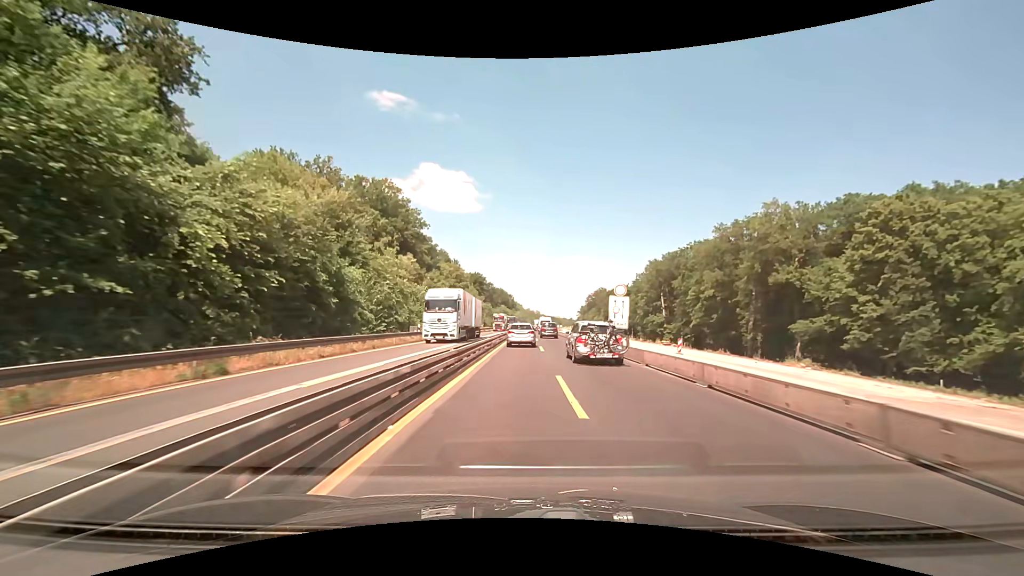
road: motorway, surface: concrete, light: Day
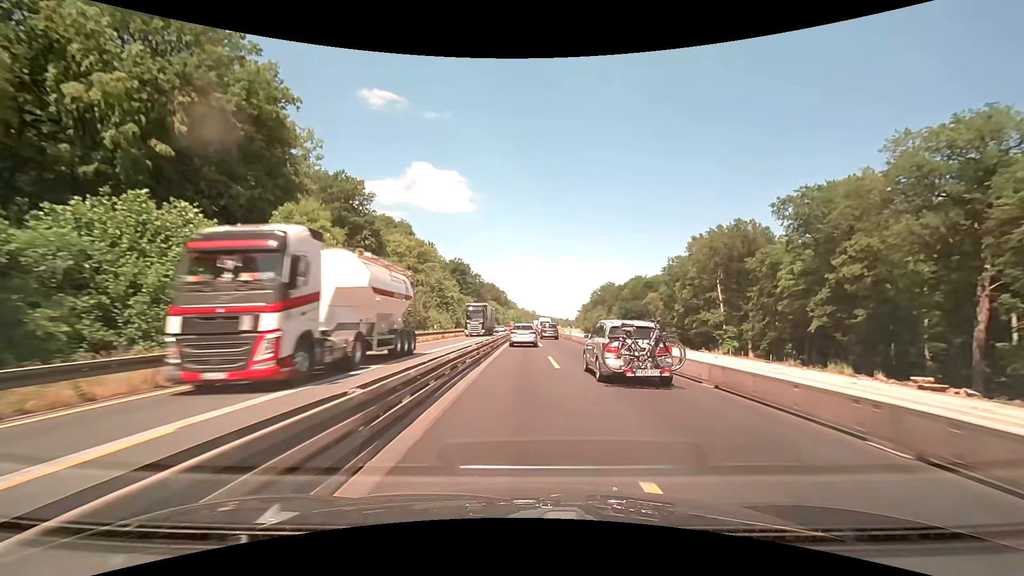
(+0.3, +45.7) m; +1°
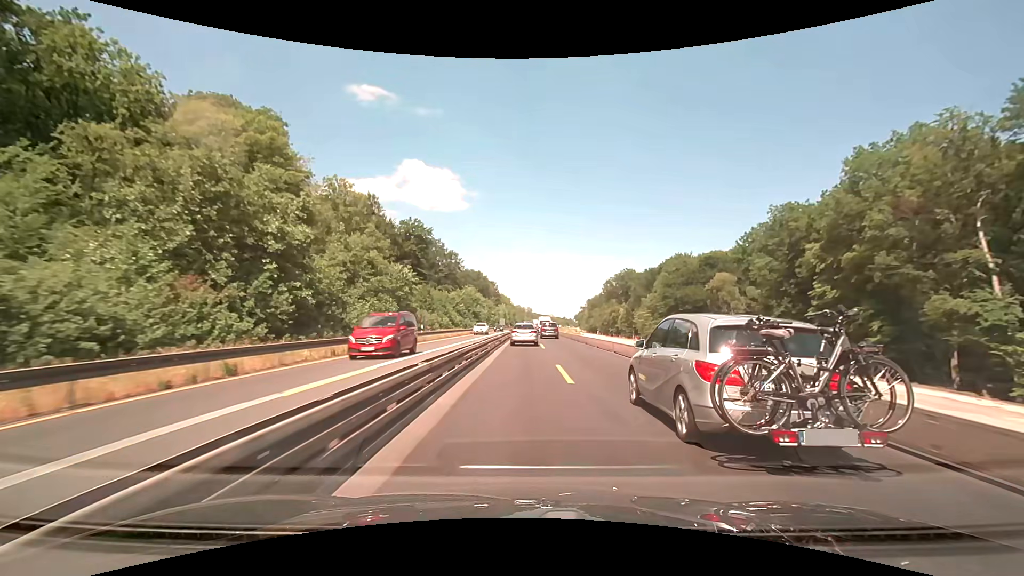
(+0.4, +58.6) m; +1°
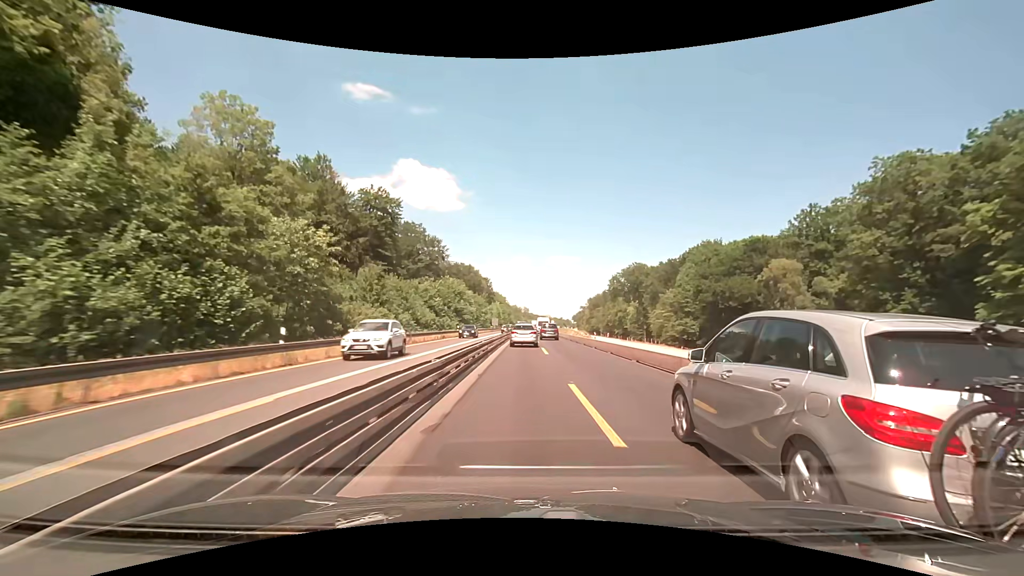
(+0.1, +23.8) m; 0°
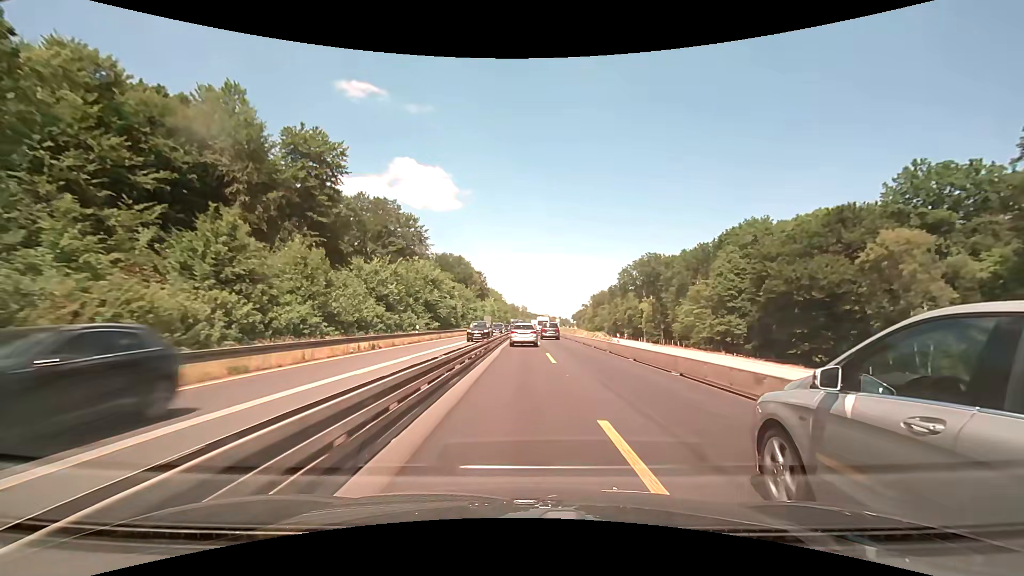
(+0.1, +23.7) m; 0°
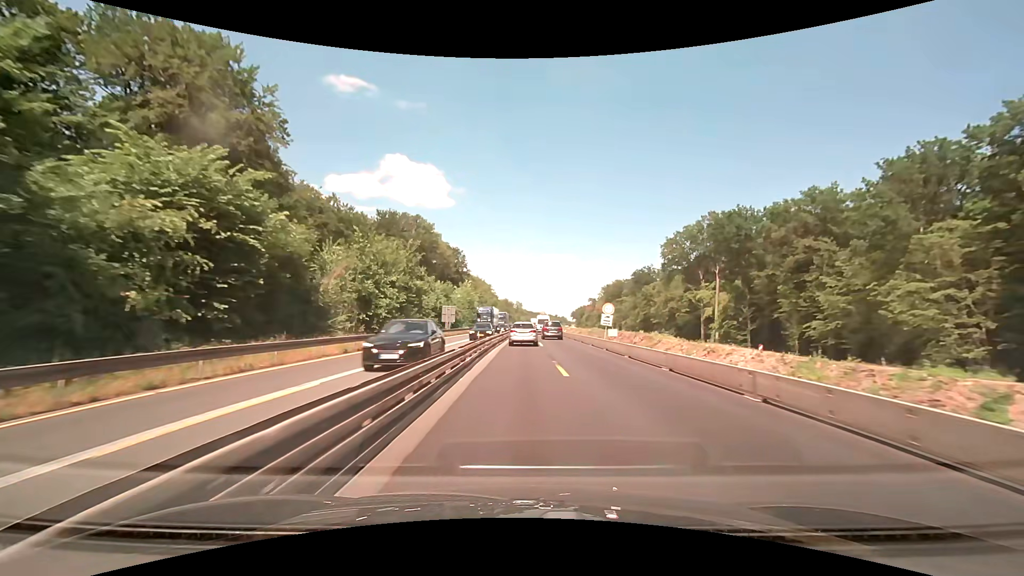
(+0.3, +59.2) m; +1°
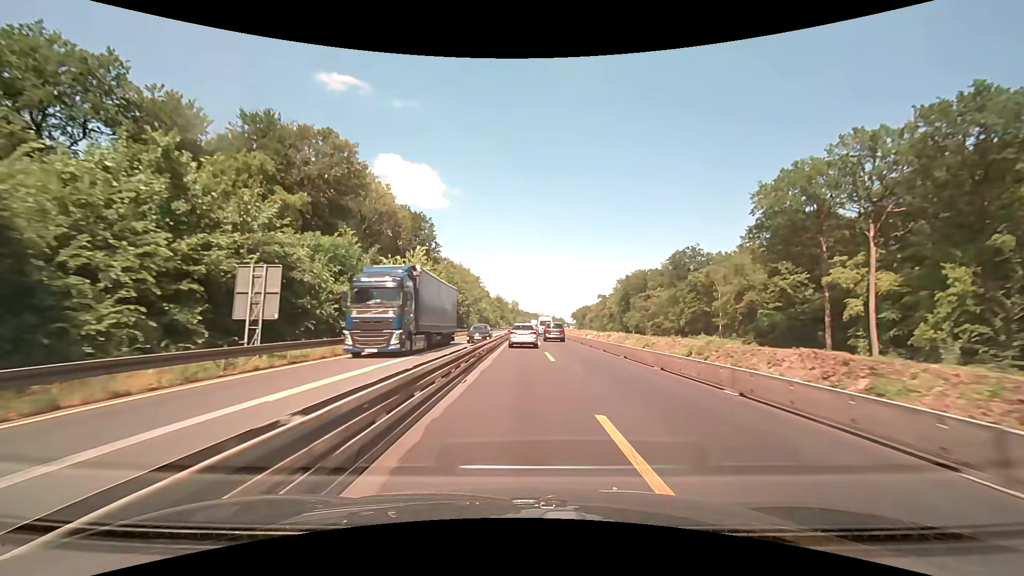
(+0.1, +47.1) m; 0°
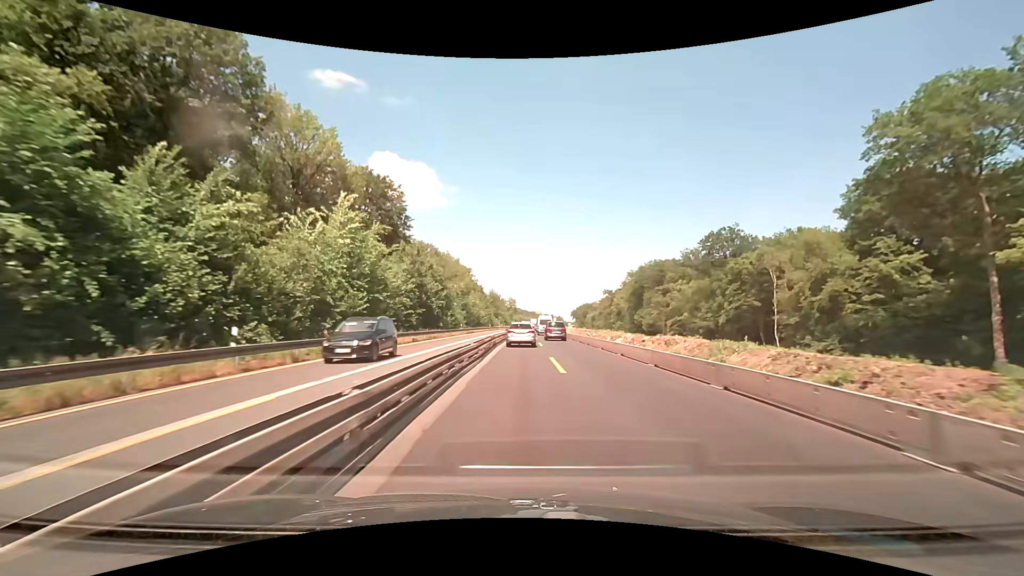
(+0.1, +23.4) m; 0°
(0, +10) (0, +20) (0, +30) (0, +40) (0, +50) (0, +60) (+1, +70) (+1, +80) (+1, +90) (+1, +100) m
